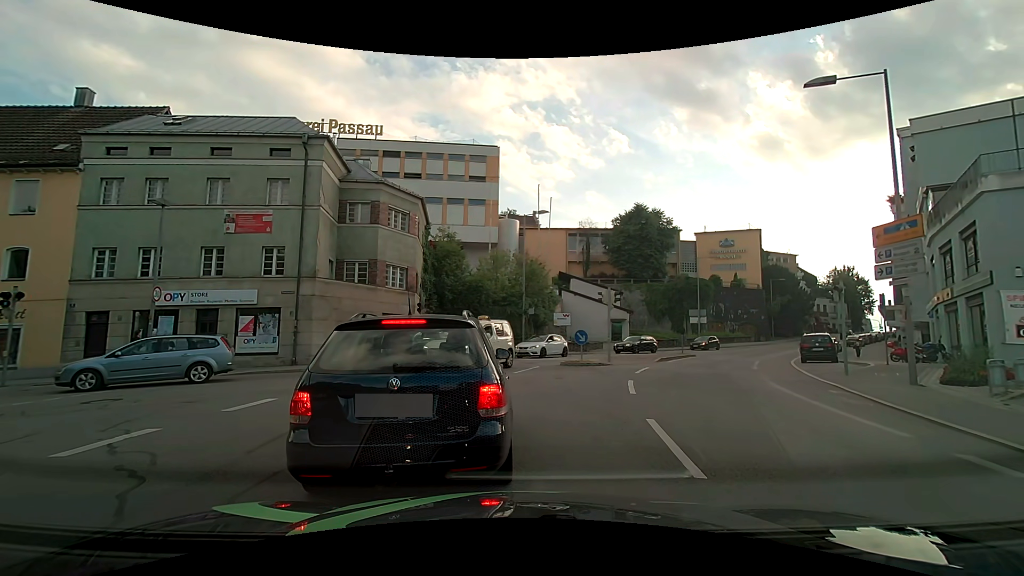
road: residential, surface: asphalt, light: Day
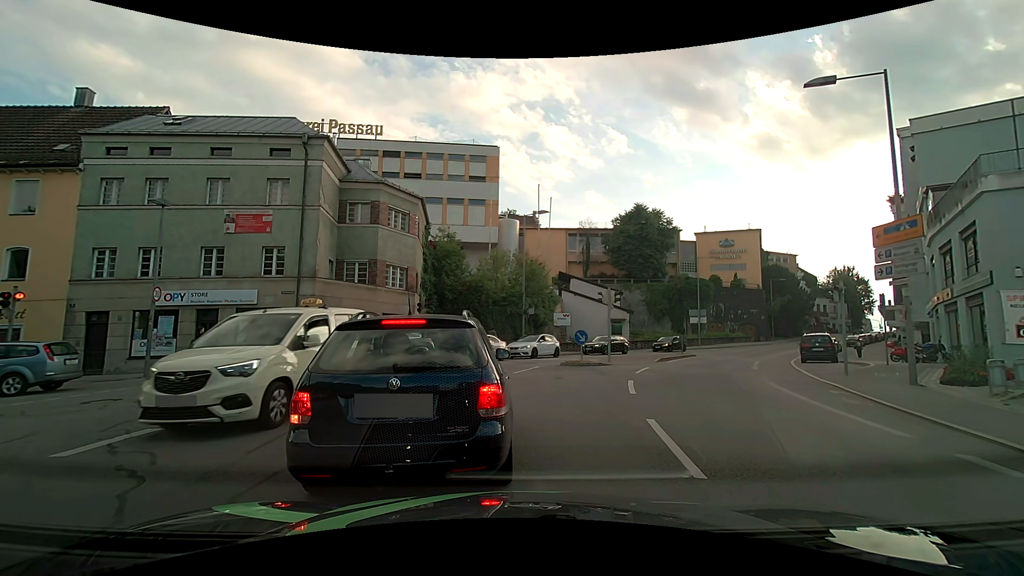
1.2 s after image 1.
(0.0, 0.0) m; 0°
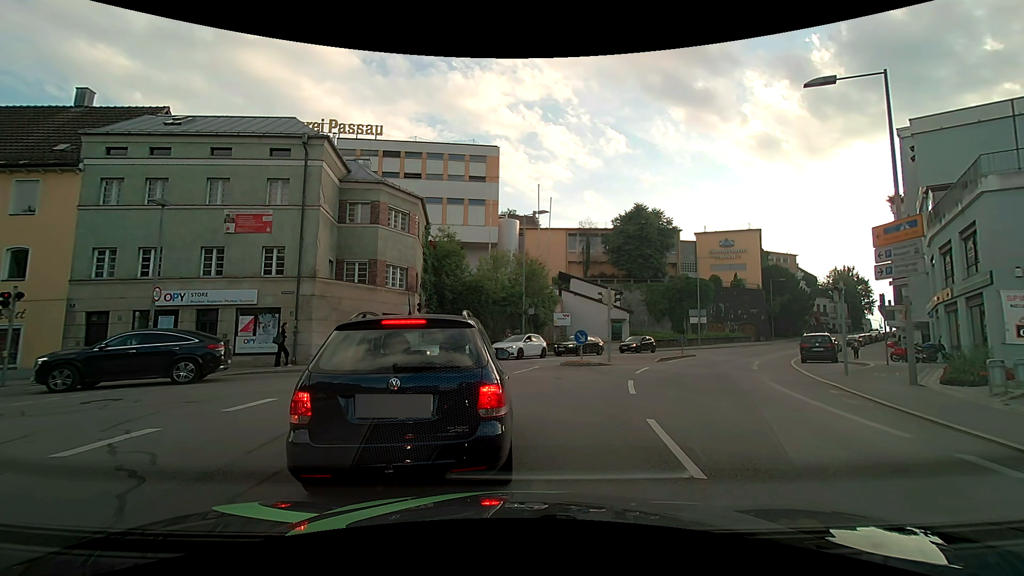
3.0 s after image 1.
(0.0, 0.0) m; 0°
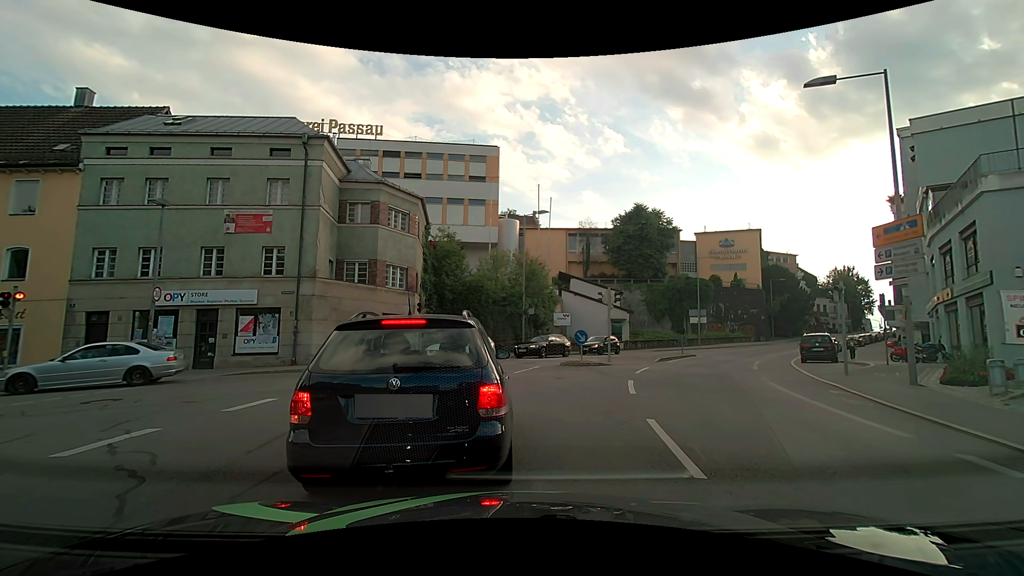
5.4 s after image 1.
(0.0, 0.0) m; 0°
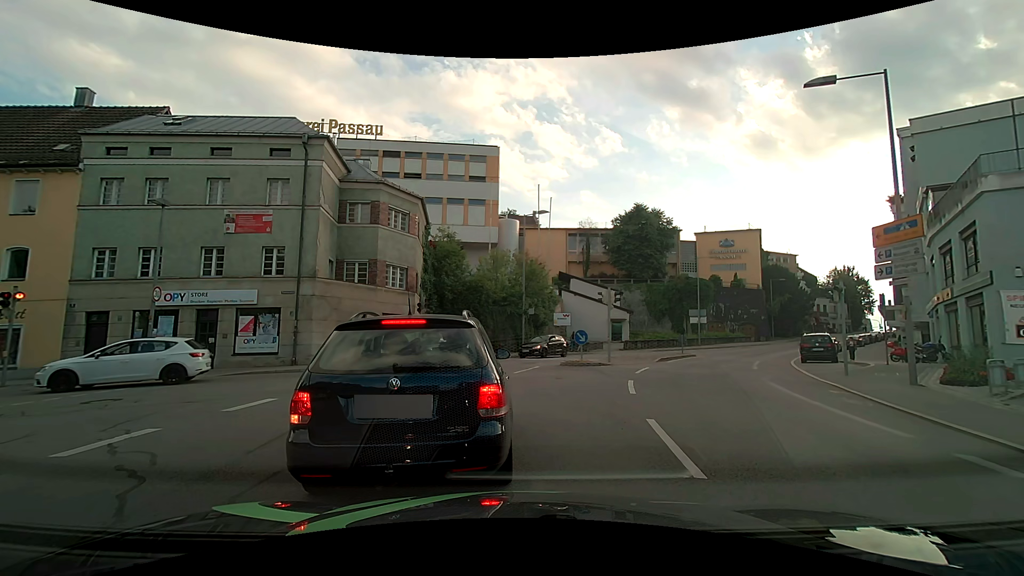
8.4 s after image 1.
(0.0, 0.0) m; 0°
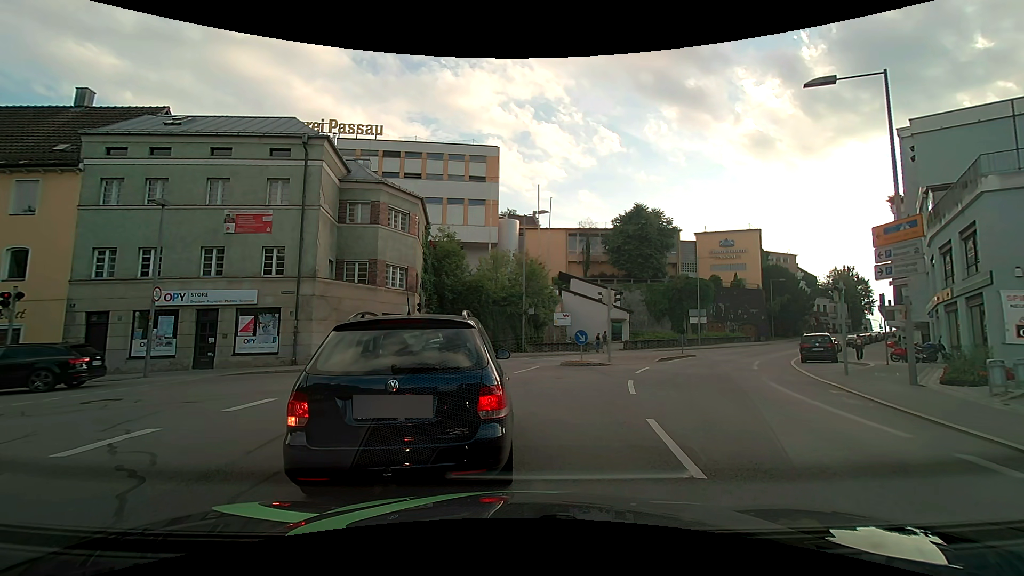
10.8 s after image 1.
(0.0, 0.0) m; 0°
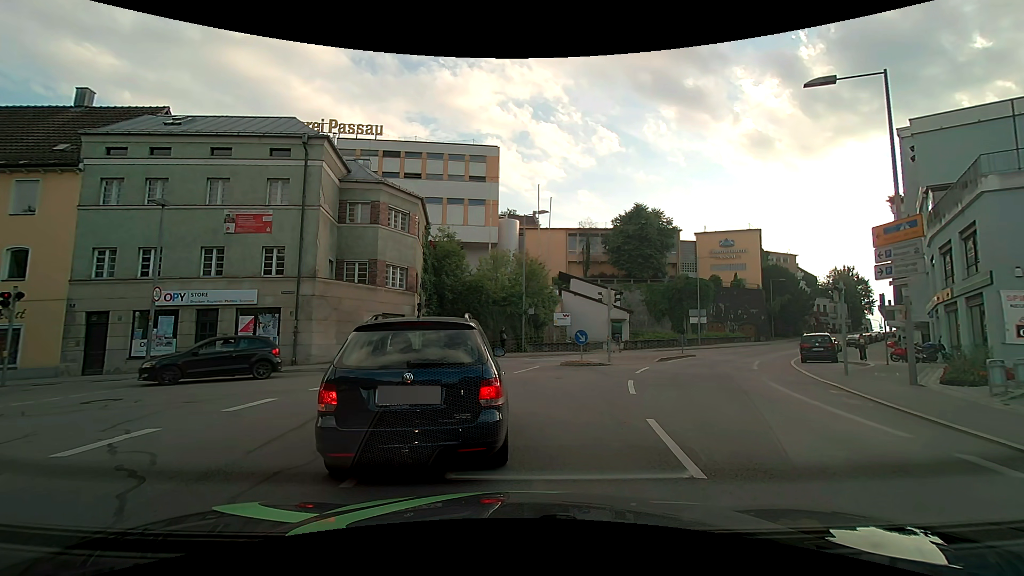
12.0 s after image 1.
(0.0, 0.0) m; 0°
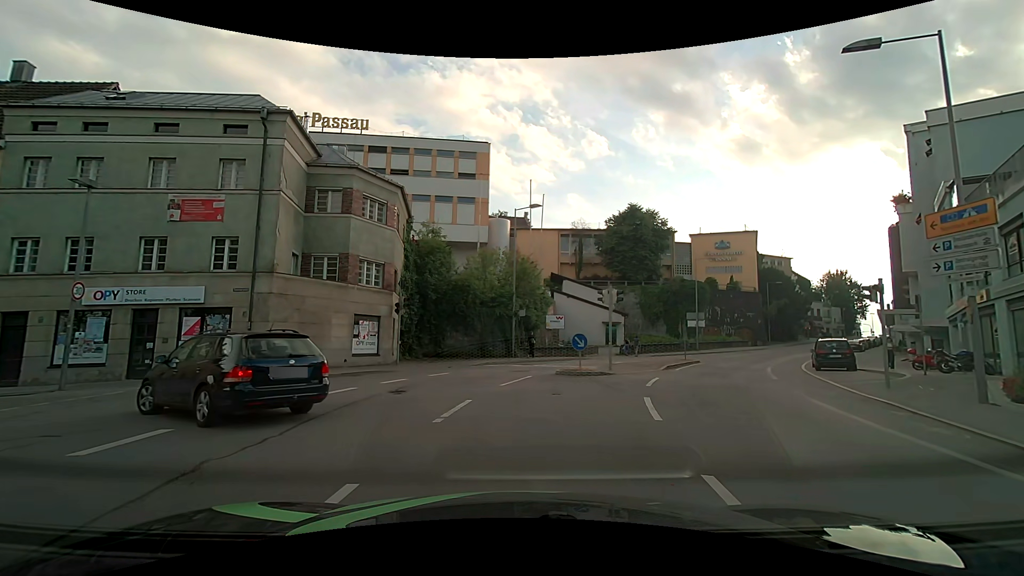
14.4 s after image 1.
(+0.1, +3.0) m; +4°
